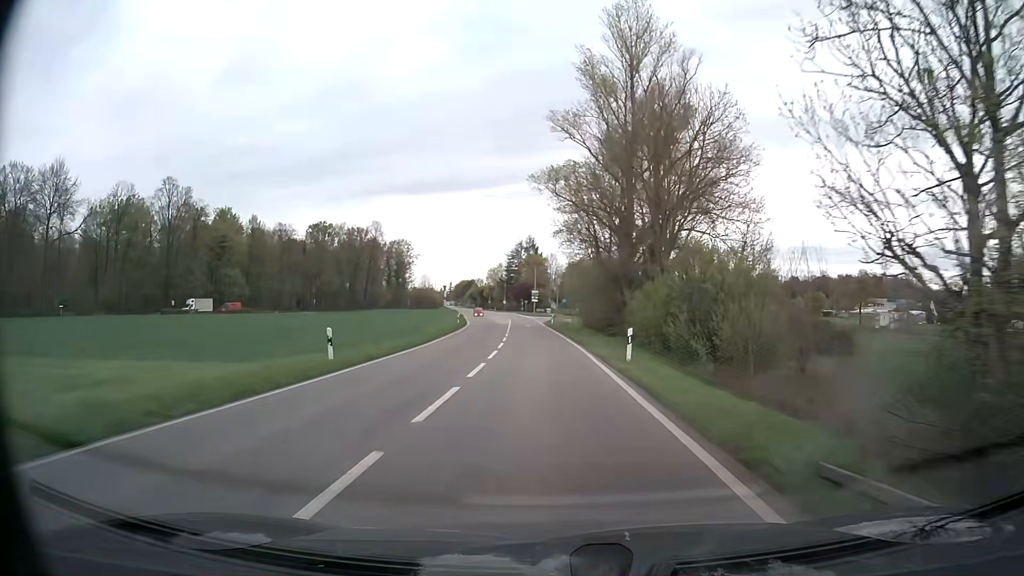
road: secondary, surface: asphalt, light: Day
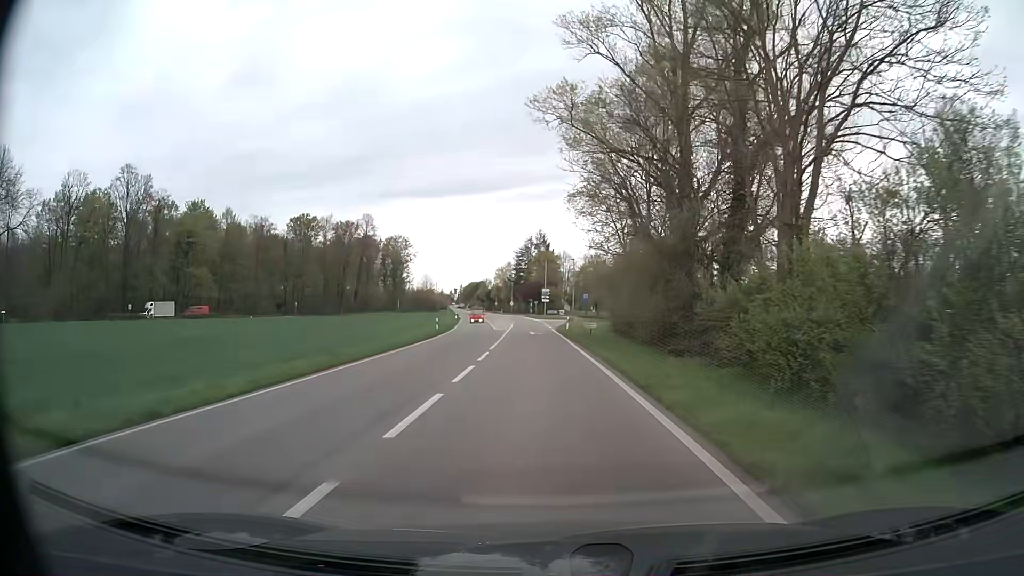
(-0.1, +19.2) m; -1°
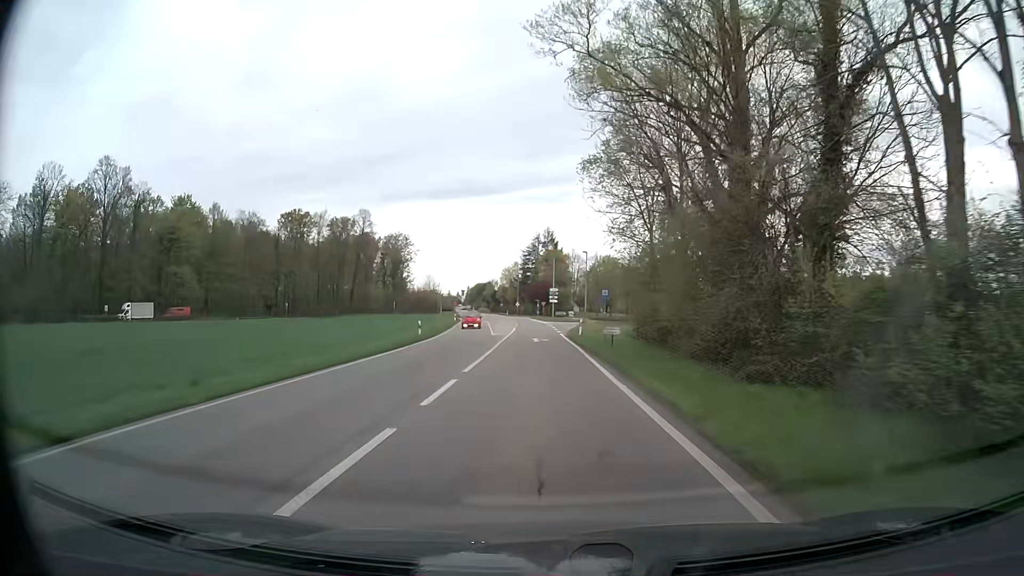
(-0.1, +9.4) m; -1°
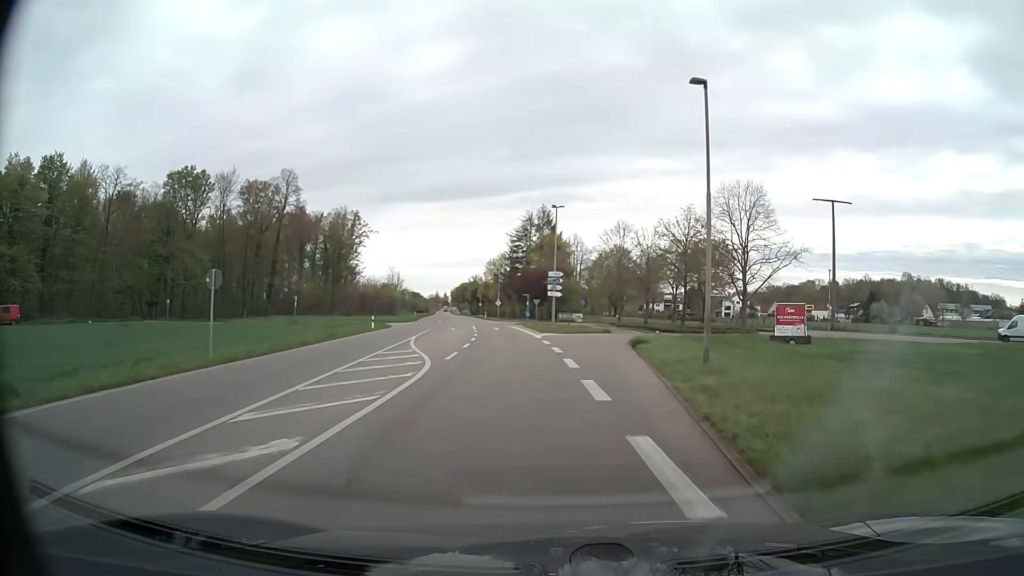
(-0.6, +42.7) m; +1°
(0, +10) (0, +20) (+1, +30) (+4, +40) (+10, +48) (+19, +52) (+29, +52) (+38, +48) (+45, +41) (+52, +34) m
